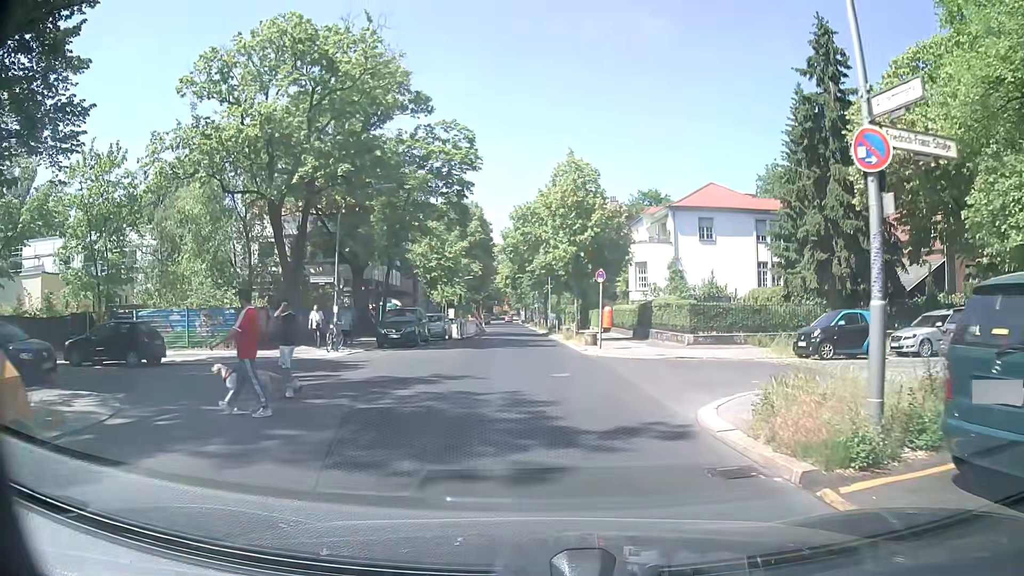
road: residential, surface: asphalt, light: Day
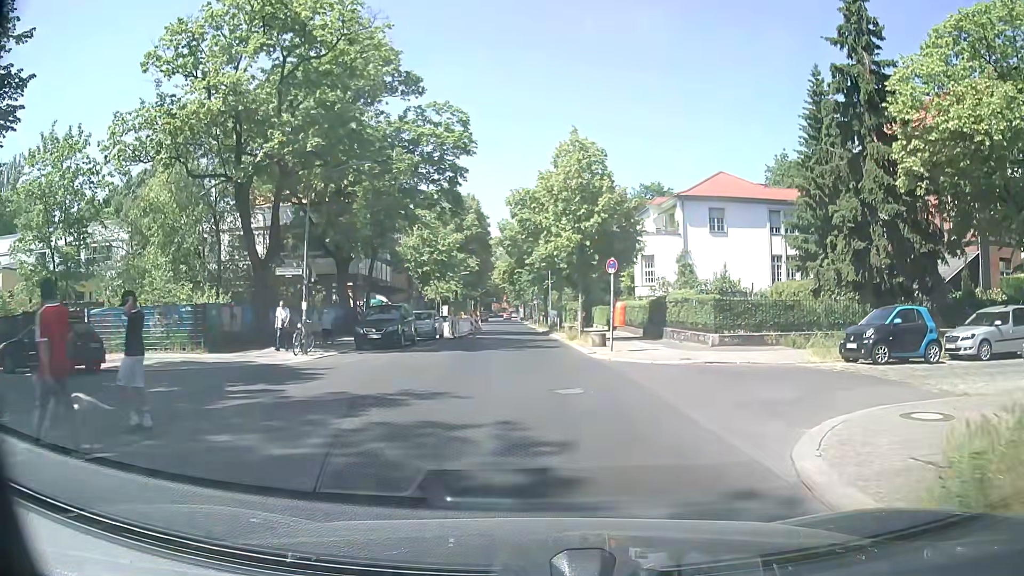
(0.0, +3.5) m; +1°
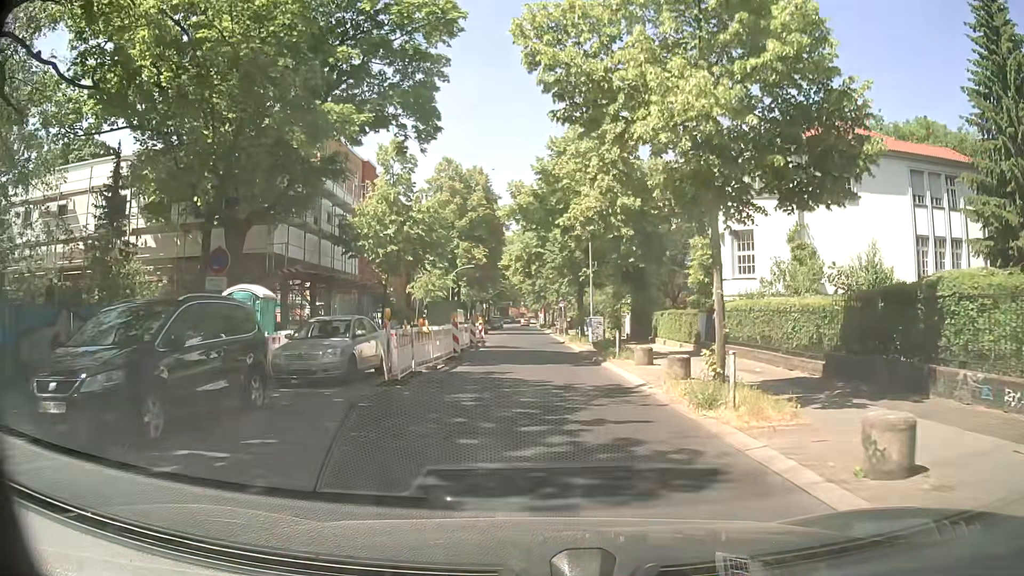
(-0.9, +18.8) m; -3°
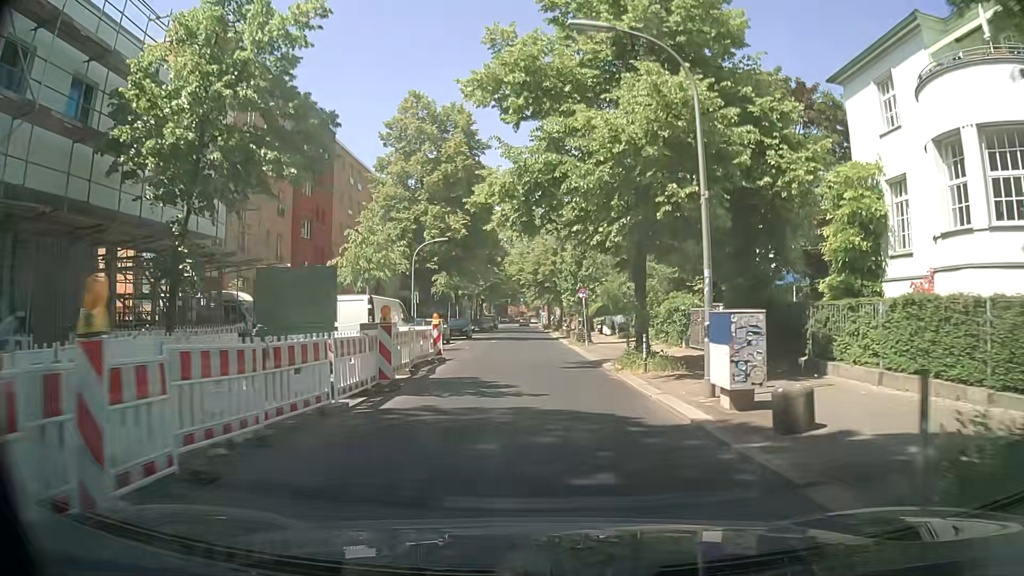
(0.0, +19.9) m; 0°
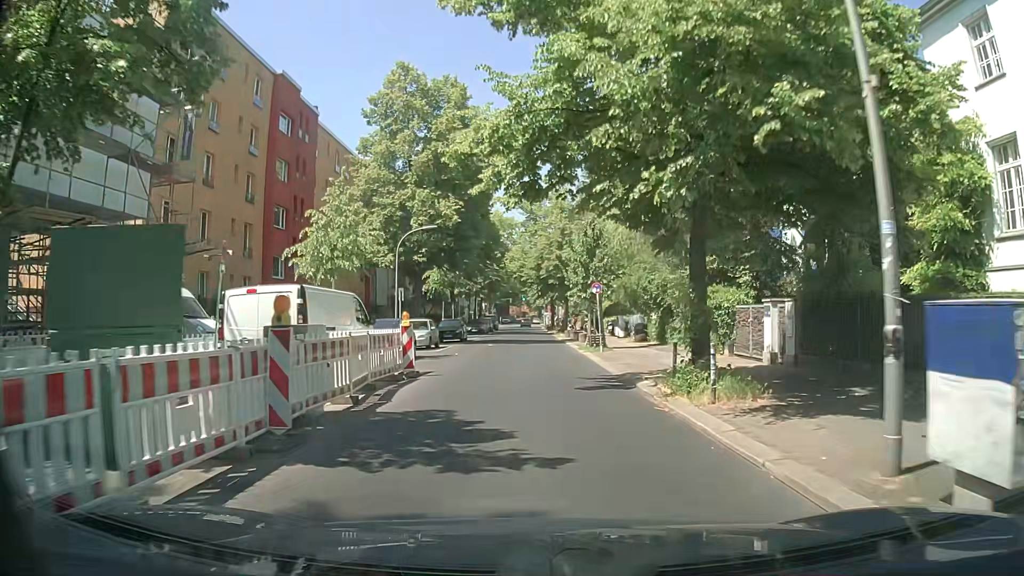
(0.0, +5.7) m; -1°
